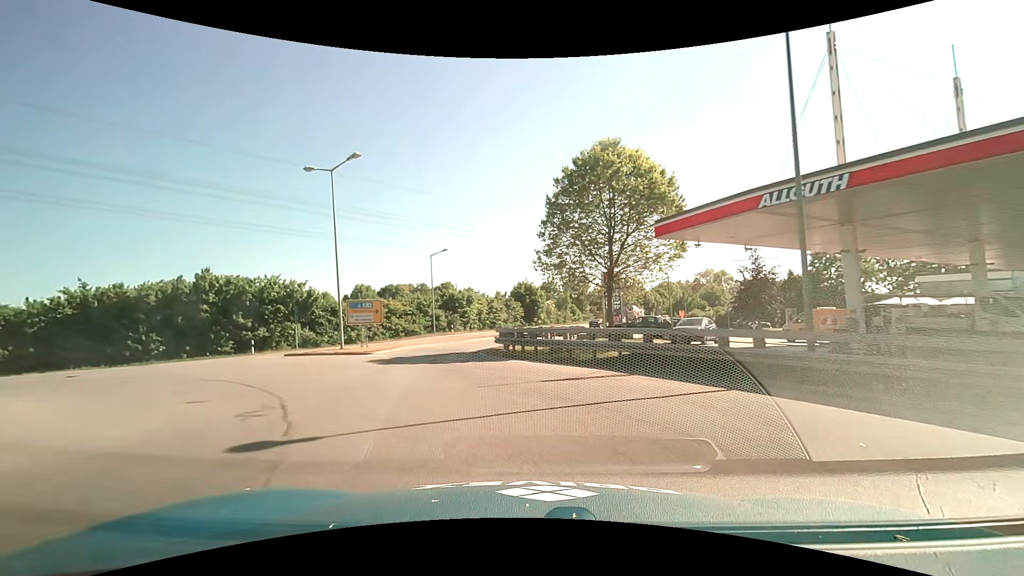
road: primary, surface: asphalt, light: Day
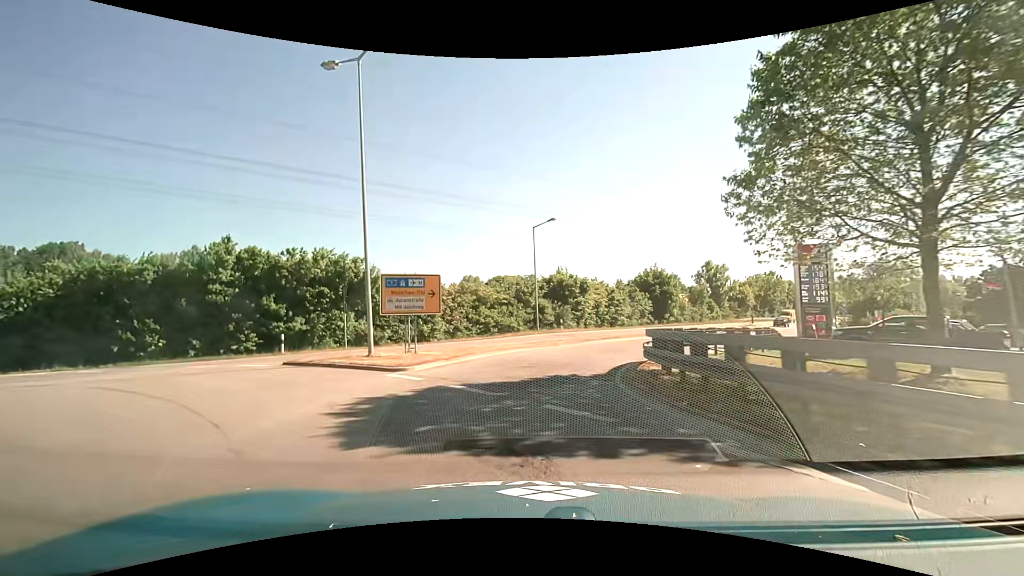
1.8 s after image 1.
(-1.5, +13.0) m; -13°
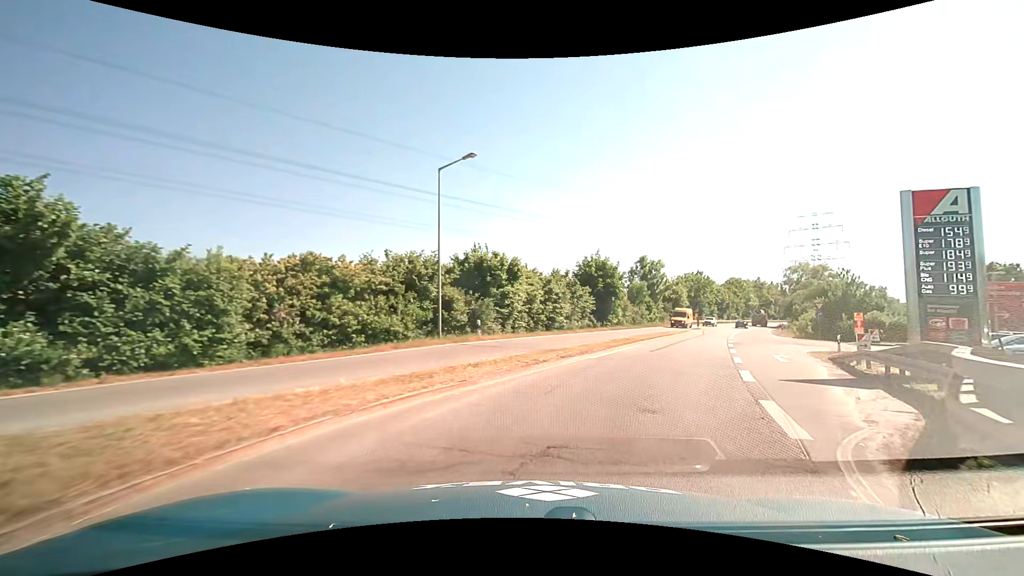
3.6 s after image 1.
(+0.2, +15.2) m; +7°
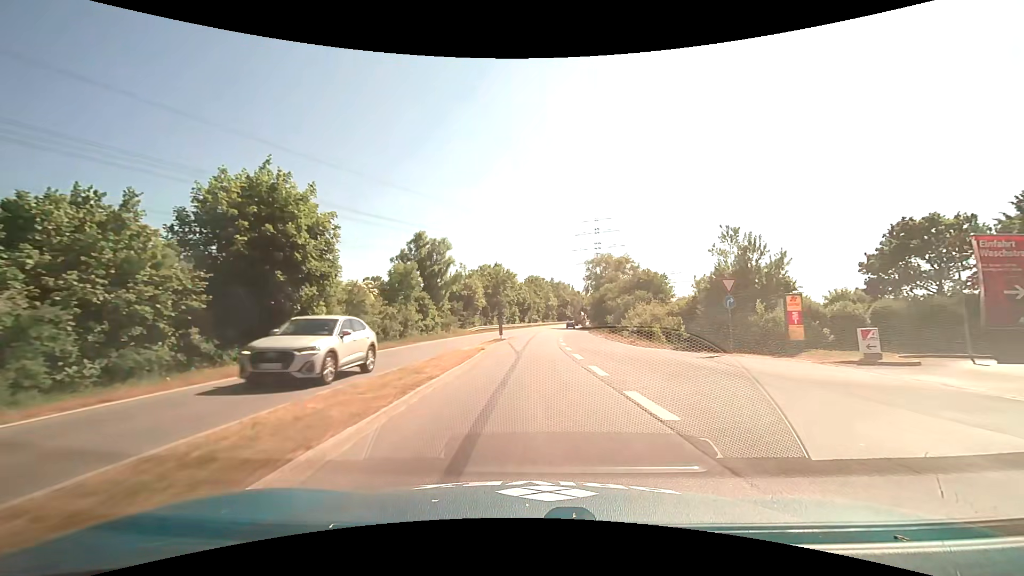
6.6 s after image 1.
(+9.0, +28.9) m; +24°
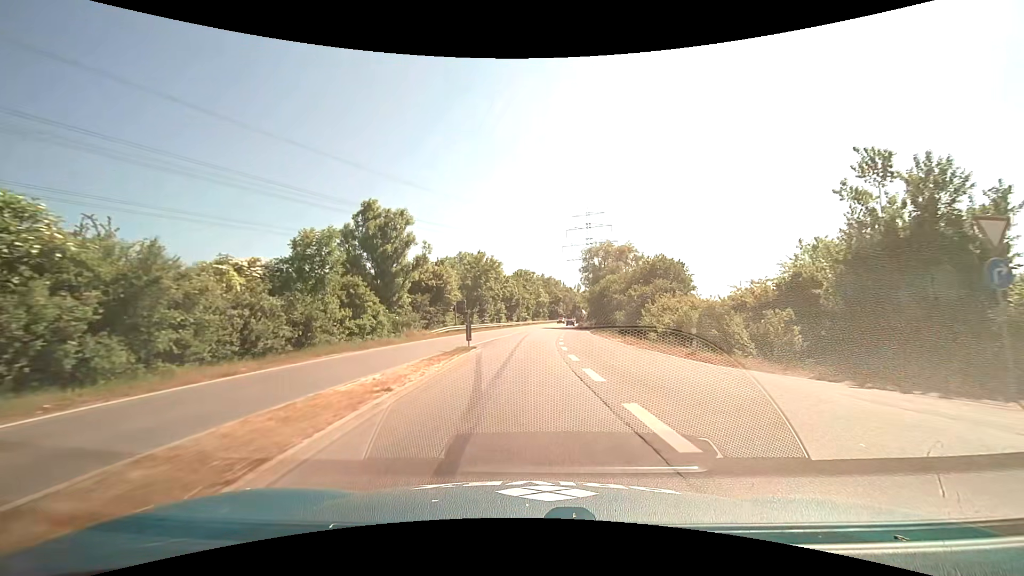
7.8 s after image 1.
(+0.1, +14.0) m; +1°
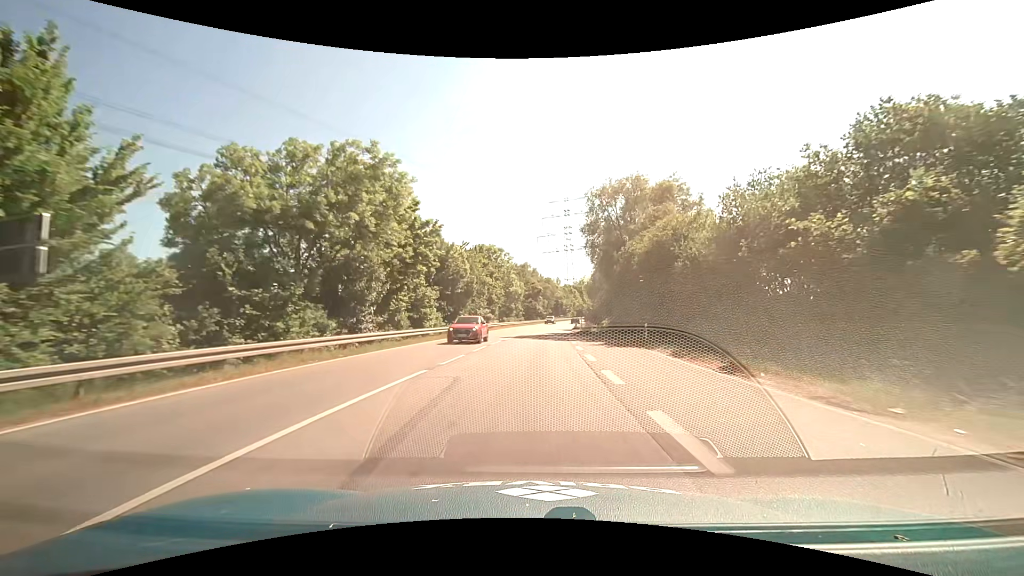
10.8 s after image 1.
(+1.1, +42.9) m; +3°
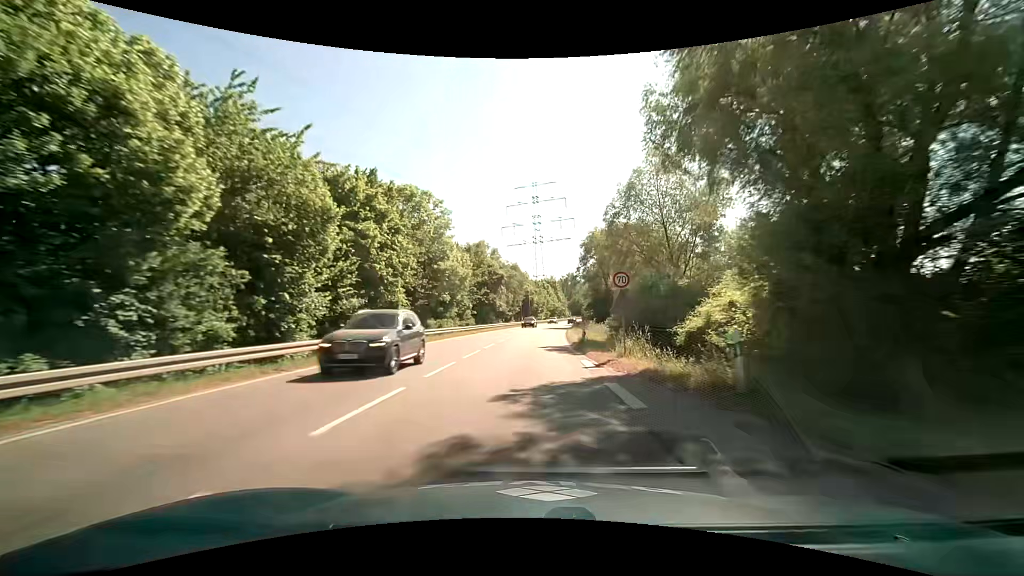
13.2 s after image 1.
(+1.3, +39.1) m; +4°
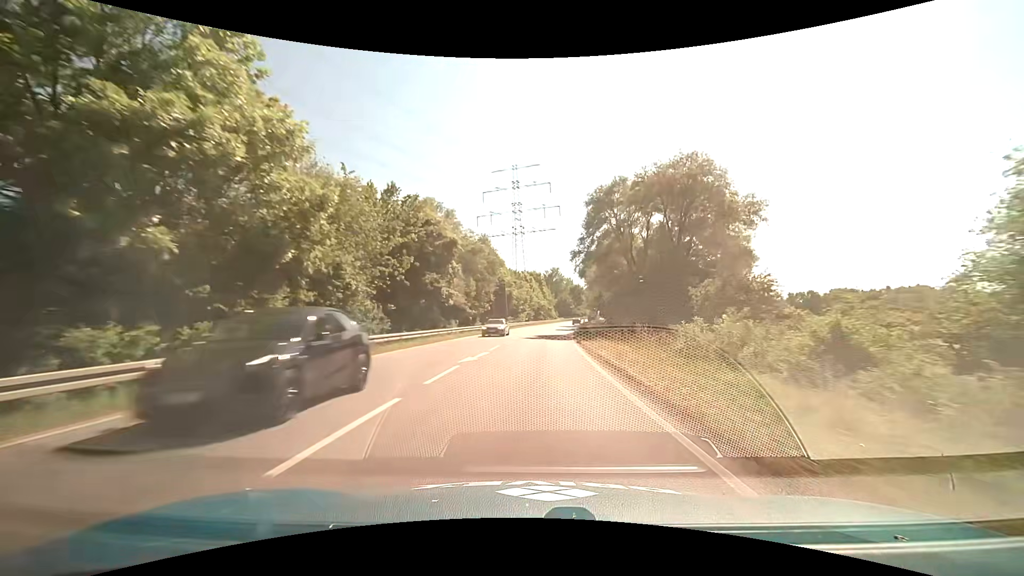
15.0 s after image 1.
(+0.4, +31.4) m; +2°
(0, +10) (0, +20) (+1, +30) (+1, +40) (+2, +50) (+3, +60) (+4, +70) (+5, +80) (+7, +90) (+8, +100) m
